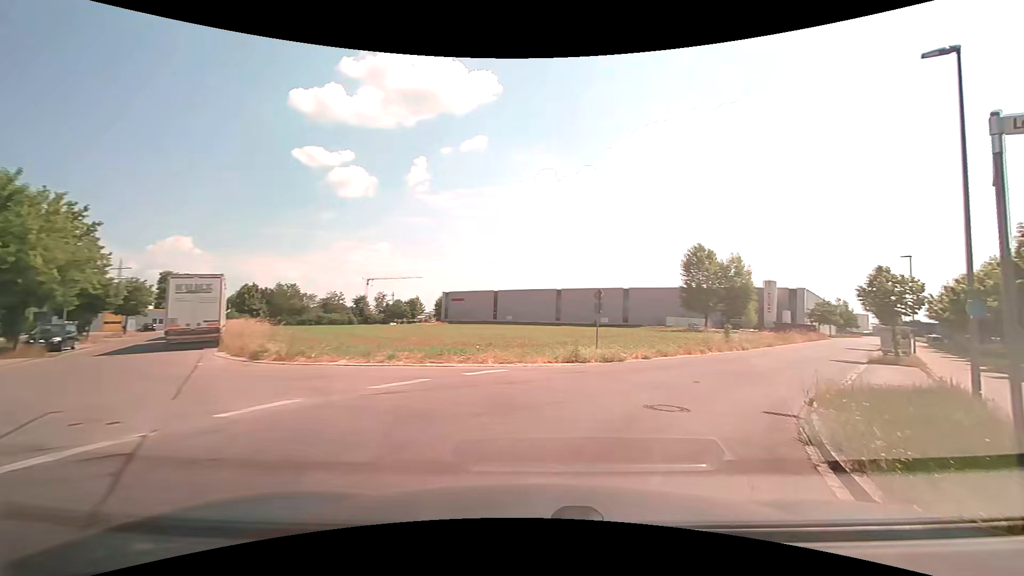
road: unclassified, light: Day
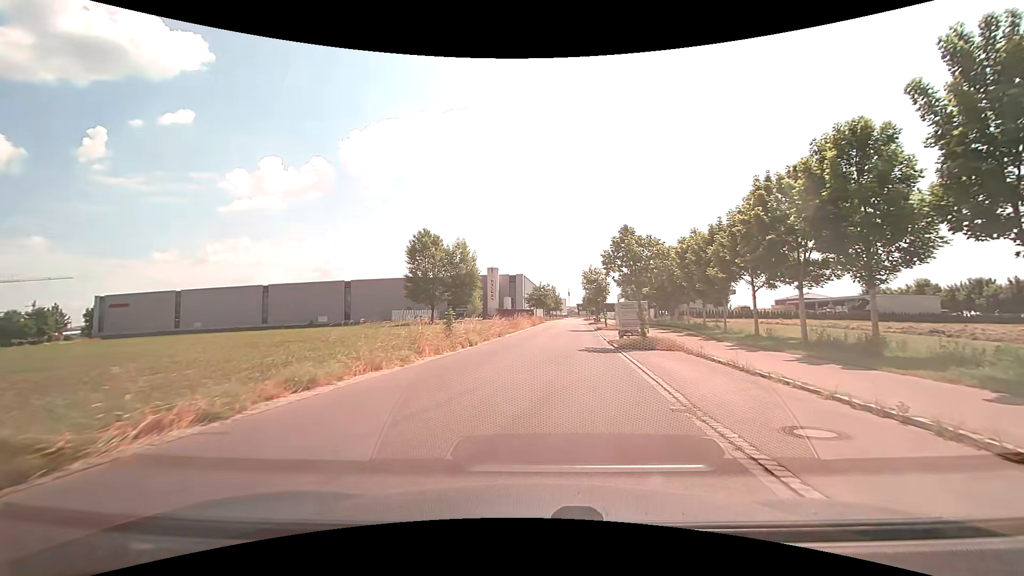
(+4.3, +13.4) m; +30°
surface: asphalt
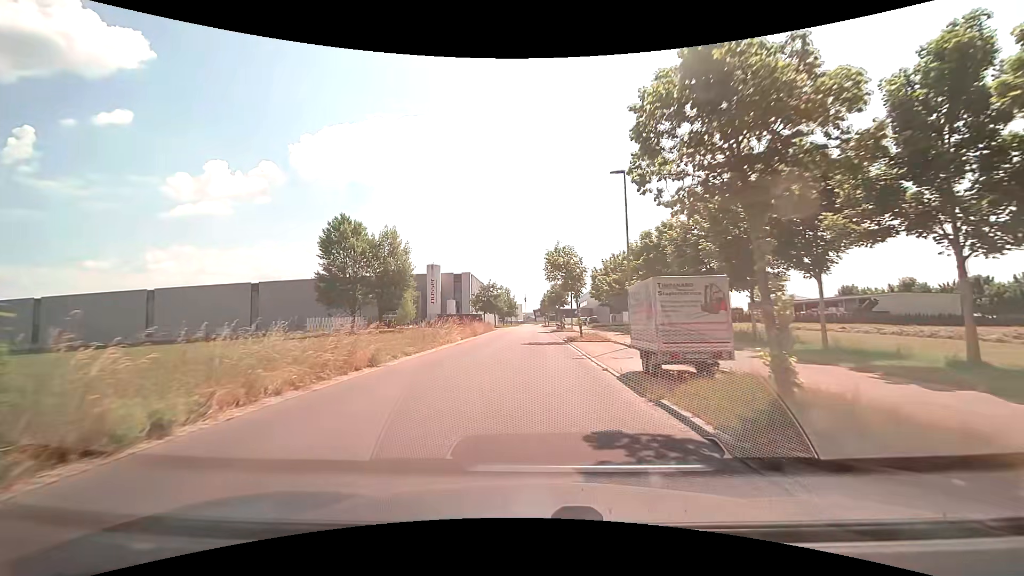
(+1.0, +18.5) m; +5°
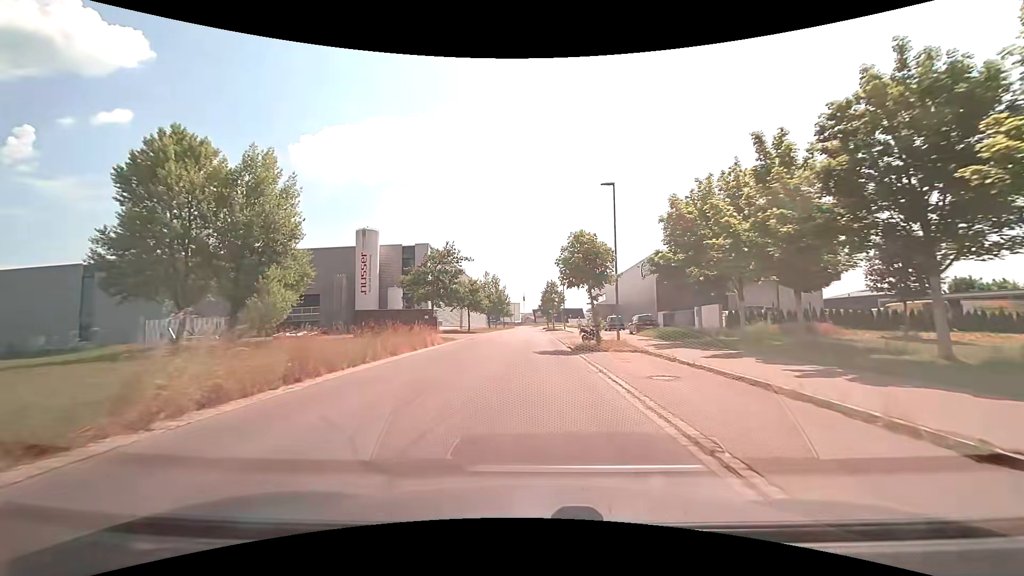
(+0.1, +35.5) m; 0°
(0, +10) (0, +20) (0, +30) (0, +40) (0, +50) (+1, +60) (+1, +70) (+1, +80) (+1, +90) (+1, +100) m
